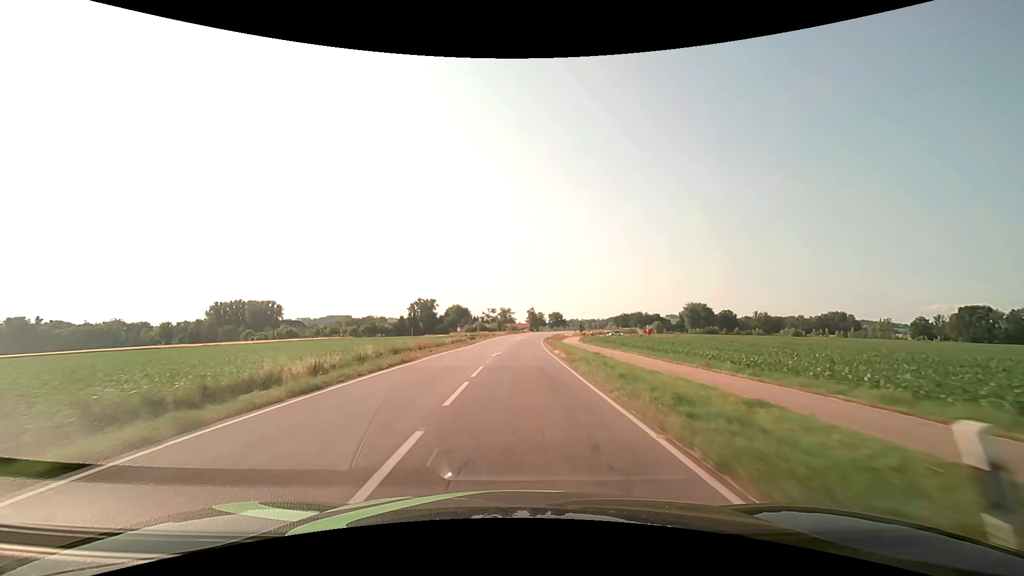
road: secondary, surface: asphalt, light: Day
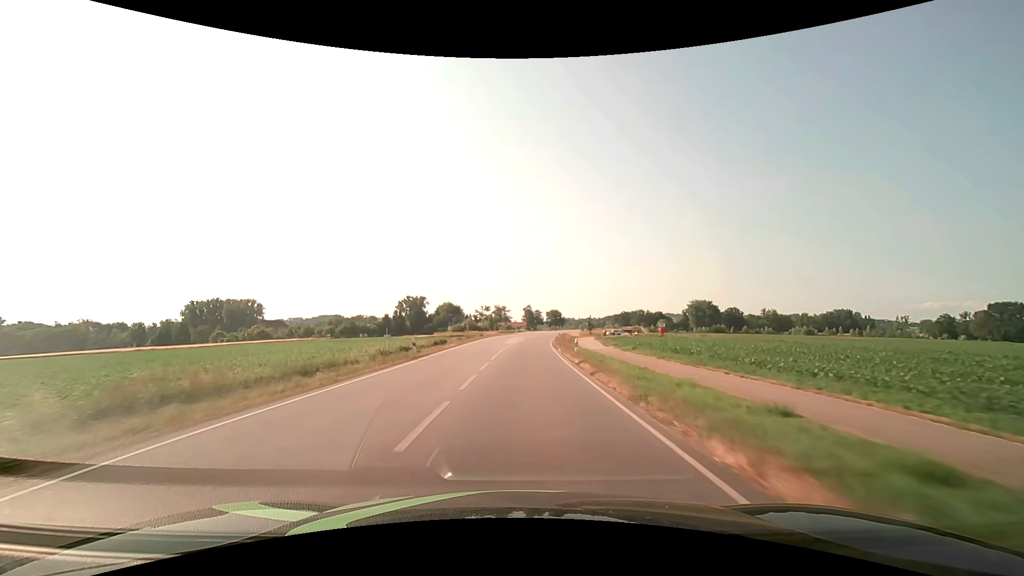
(+0.1, +27.1) m; +1°
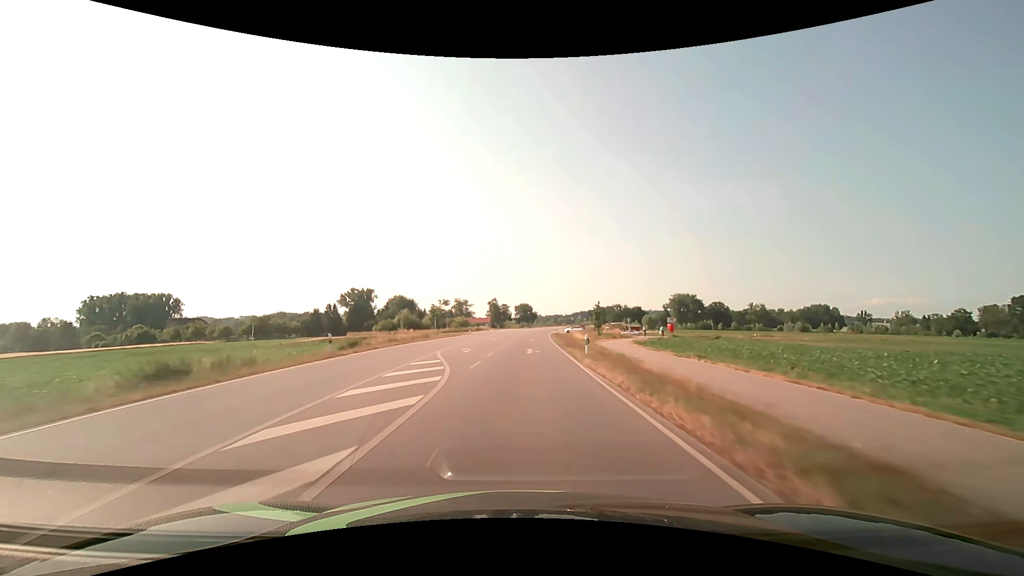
(+1.5, +54.8) m; +4°
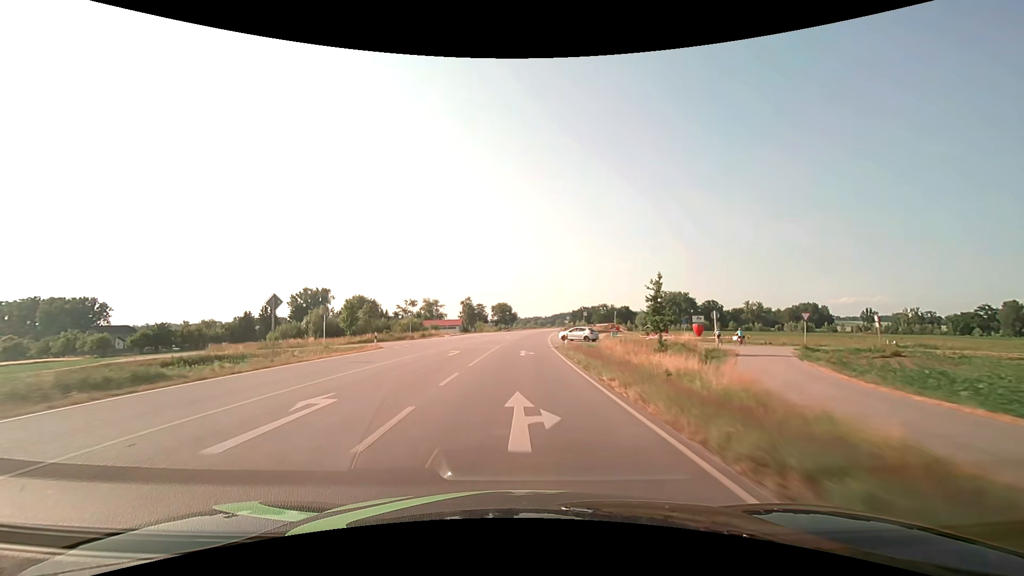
(+0.9, +39.8) m; +2°
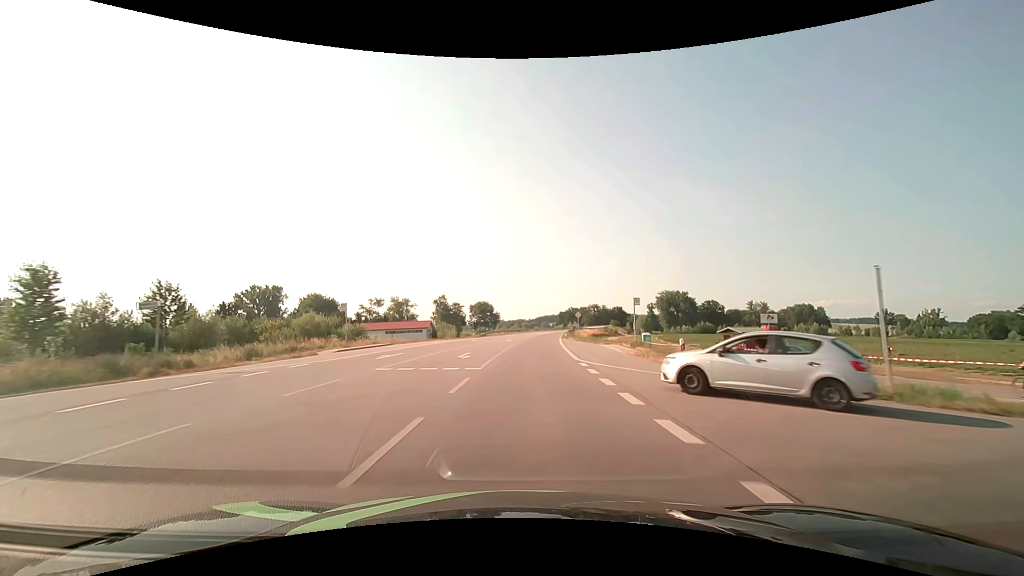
(+0.4, +39.0) m; +2°
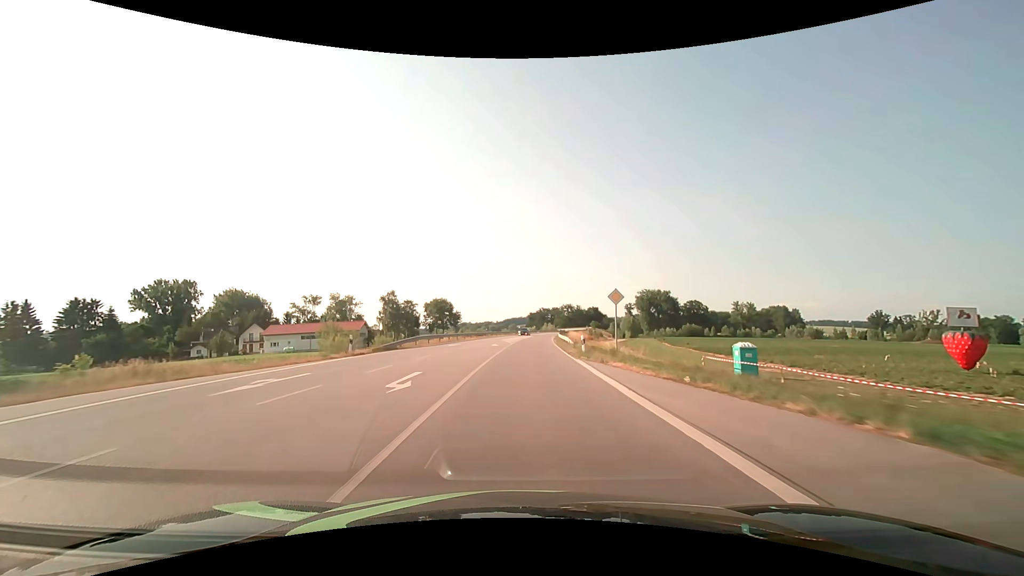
(+1.2, +39.1) m; +4°
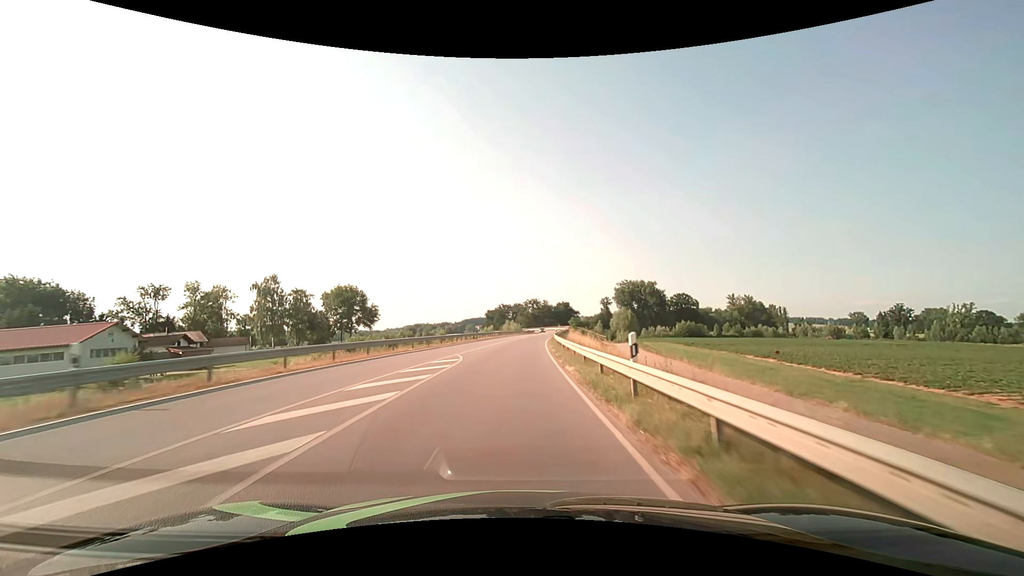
(+3.2, +64.9) m; +5°
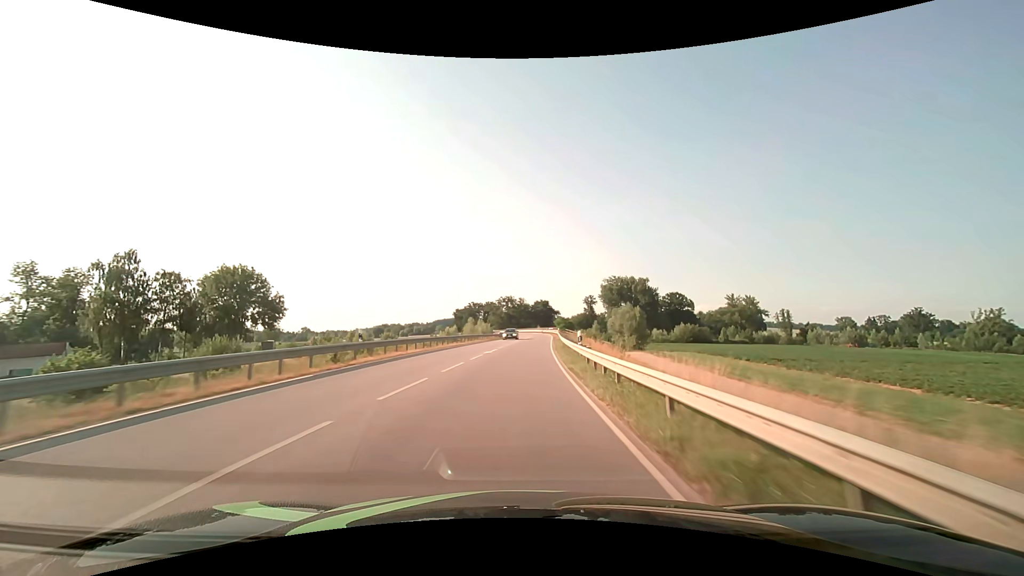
(+0.8, +38.4) m; +3°
(0, +10) (0, +20) (+1, +30) (+1, +40) (+2, +50) (+3, +60) (+3, +70) (+4, +80) (+4, +90) (+5, +100) m
